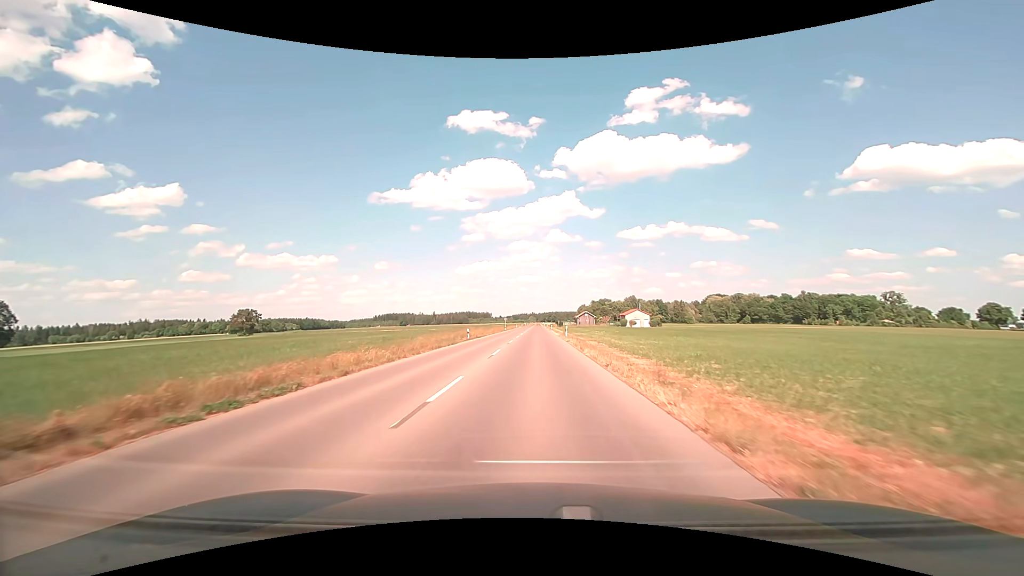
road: tertiary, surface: asphalt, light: Day
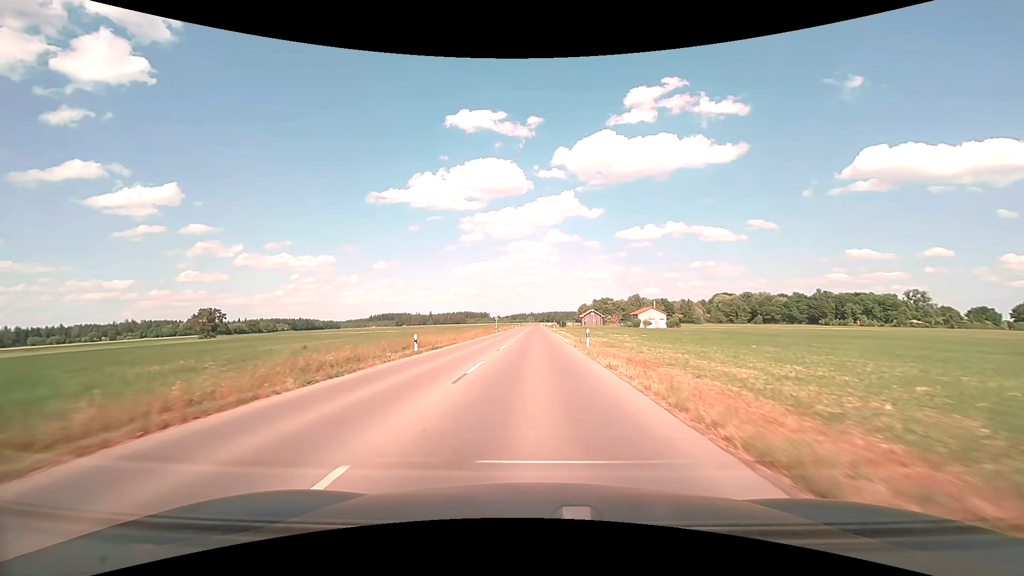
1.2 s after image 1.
(0.0, +19.7) m; 0°
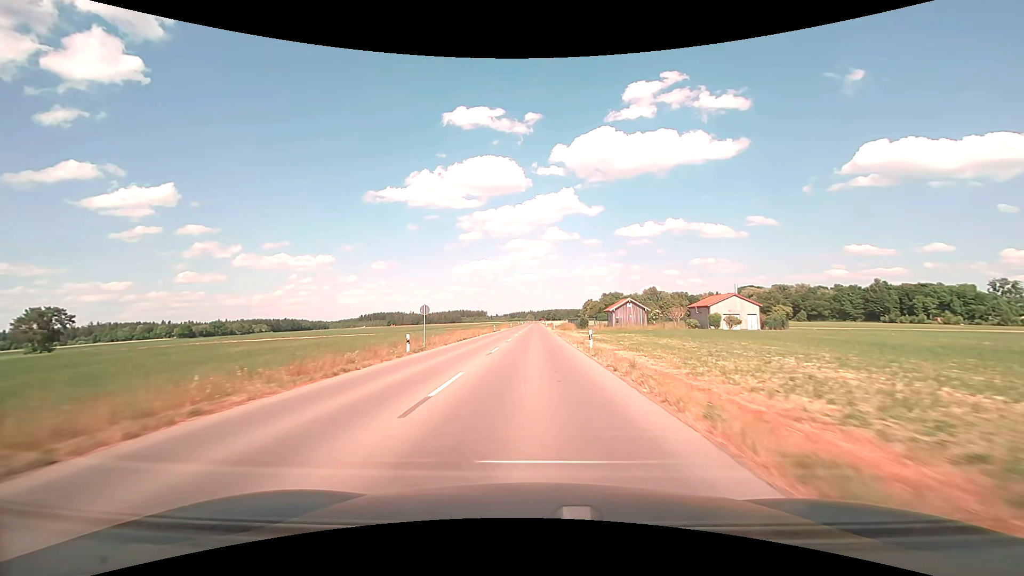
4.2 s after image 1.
(+0.1, +52.3) m; 0°
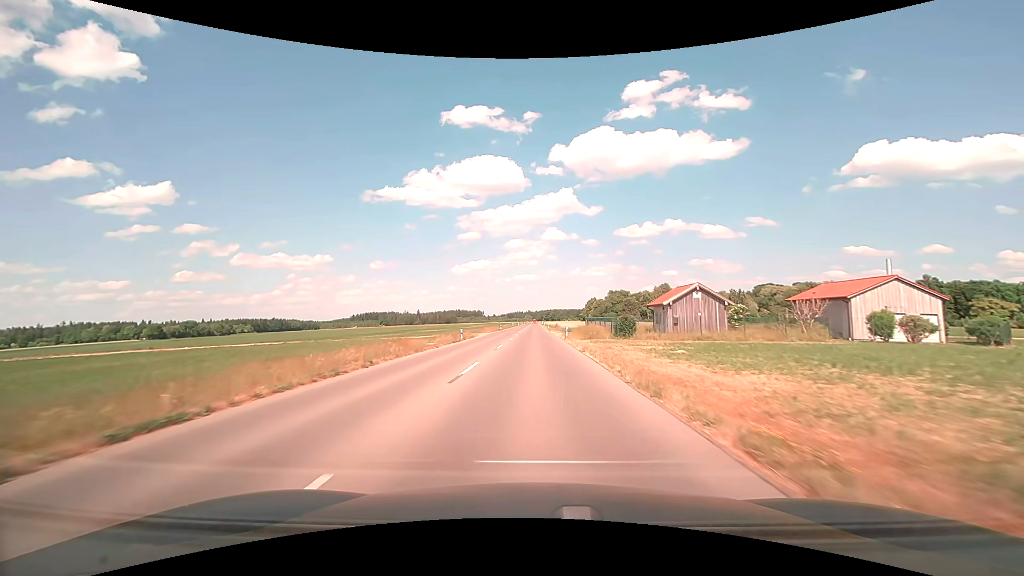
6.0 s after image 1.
(-0.1, +32.5) m; 0°
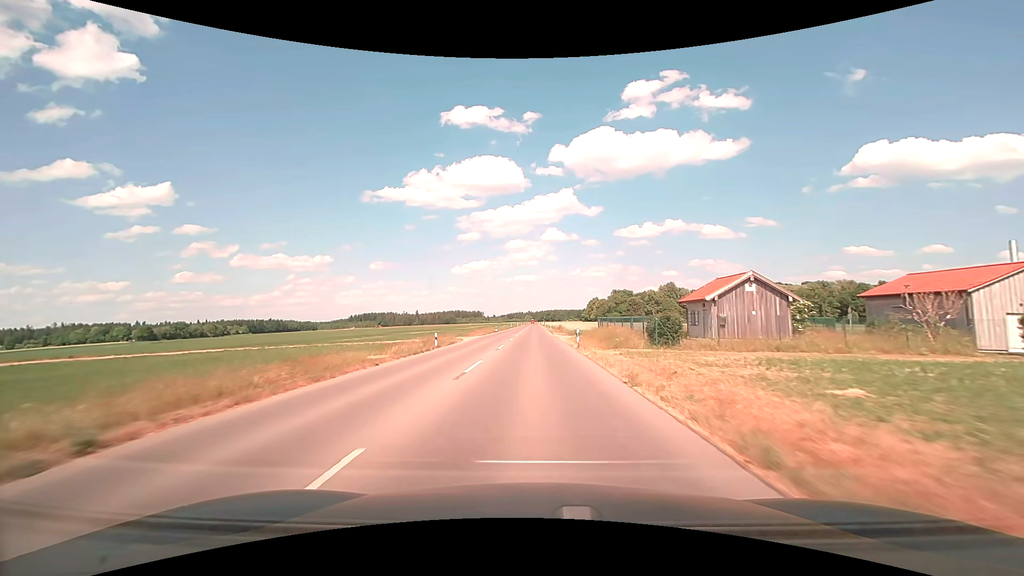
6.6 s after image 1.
(0.0, +11.0) m; 0°
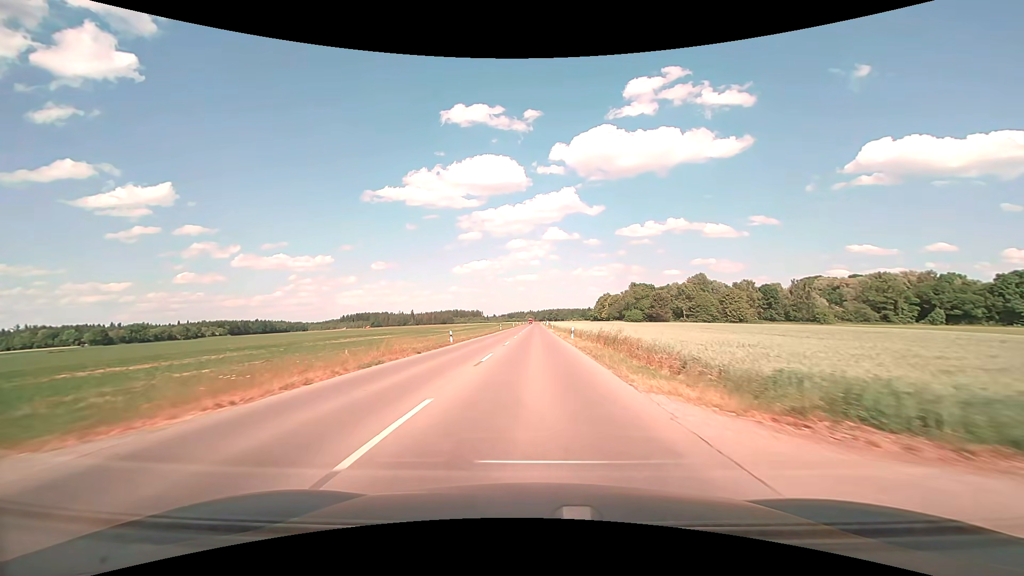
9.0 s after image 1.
(-0.1, +44.8) m; 0°
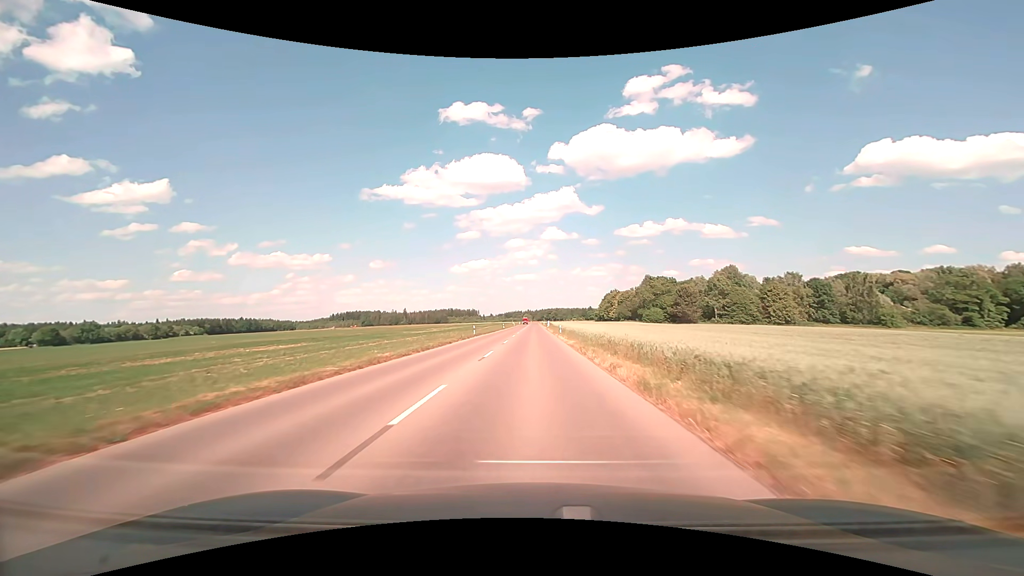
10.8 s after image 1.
(+0.1, +34.7) m; 0°
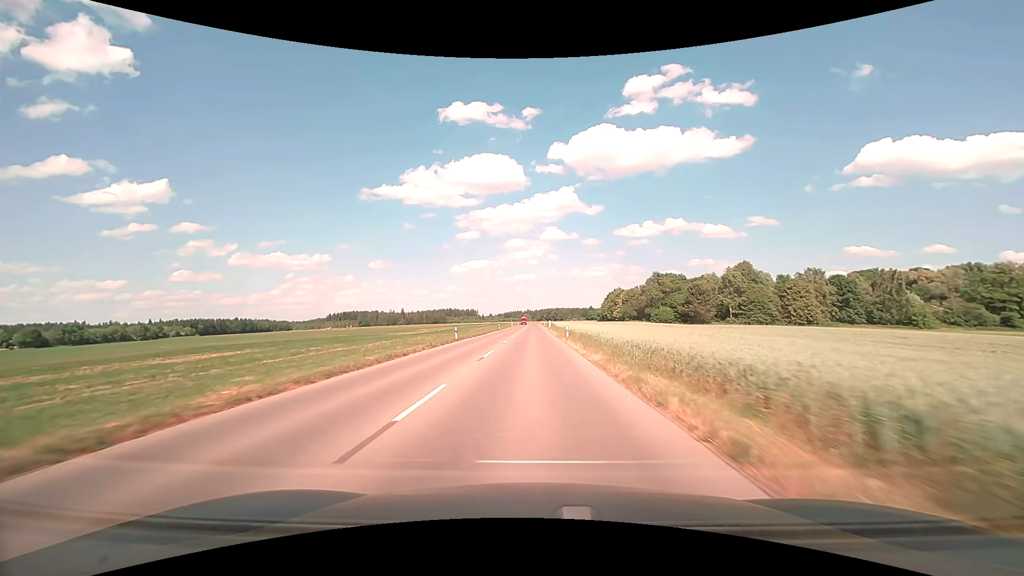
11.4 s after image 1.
(0.0, +11.8) m; 0°
